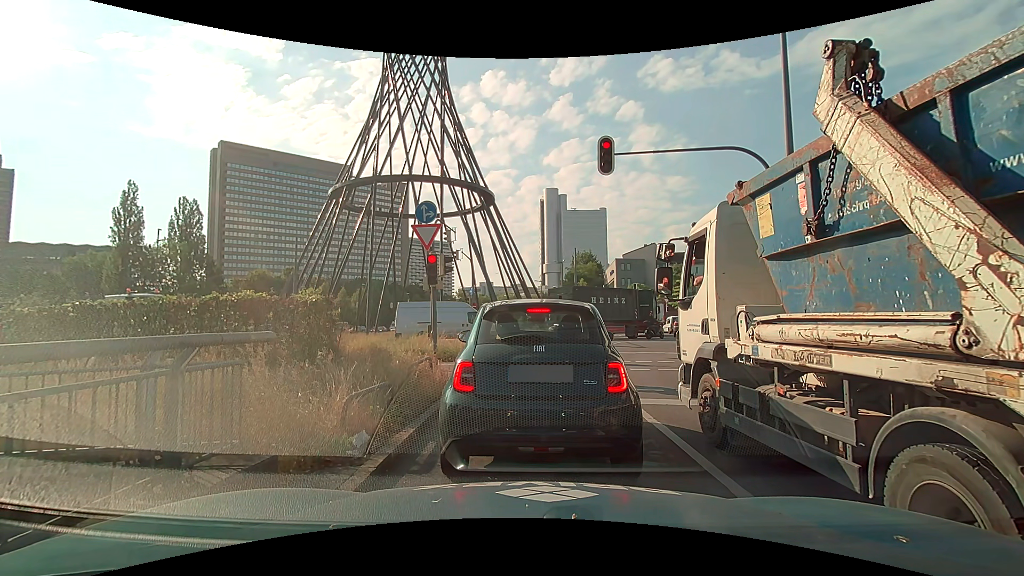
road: trunk_link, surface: asphalt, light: Day
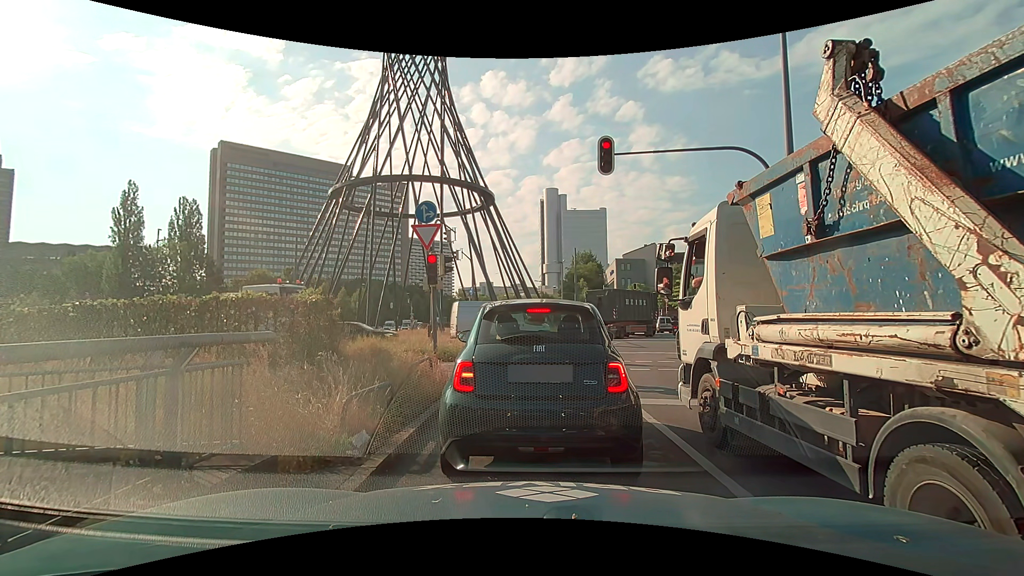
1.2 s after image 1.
(0.0, 0.0) m; 0°
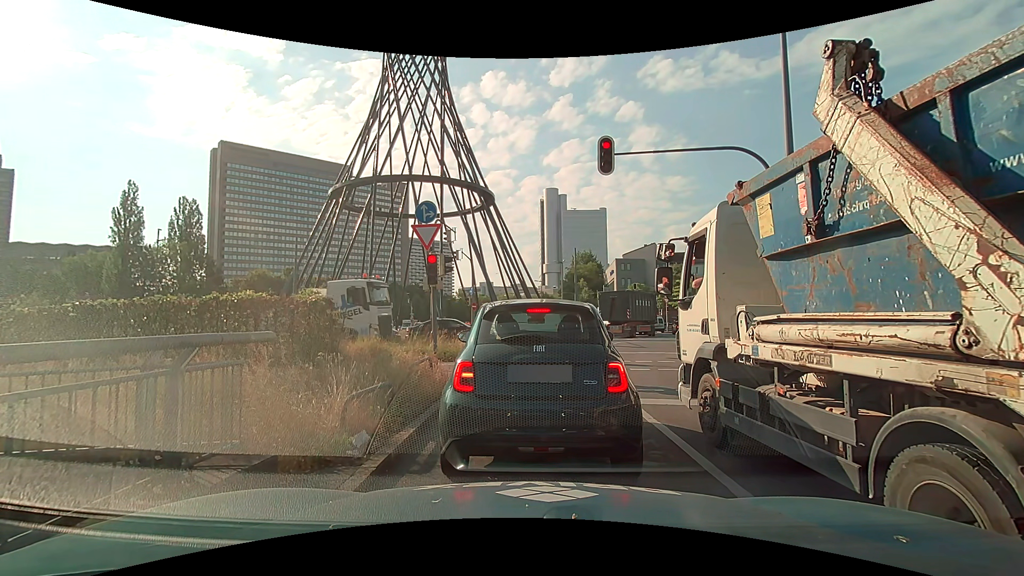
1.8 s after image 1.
(0.0, 0.0) m; 0°
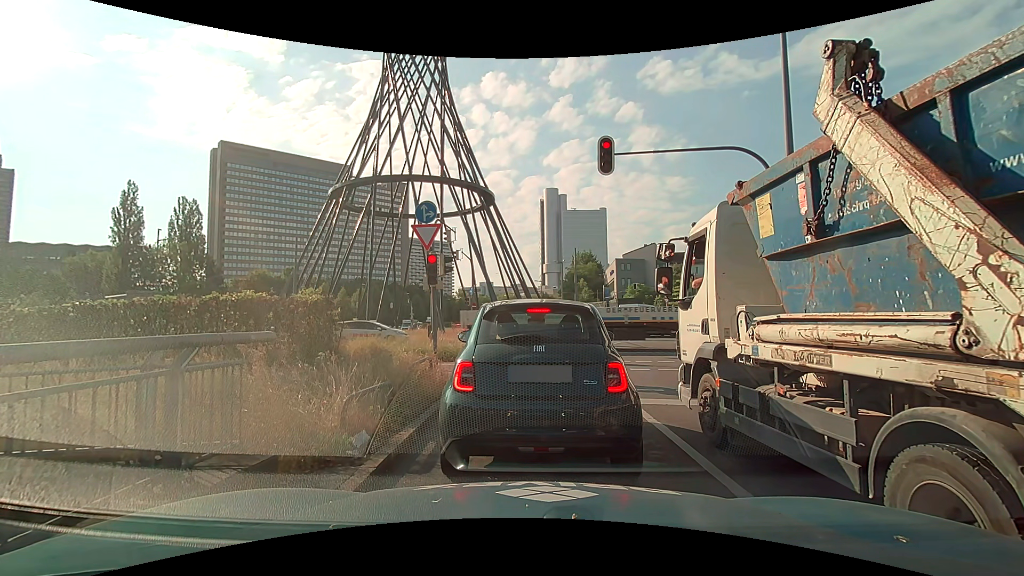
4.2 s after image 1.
(0.0, 0.0) m; 0°
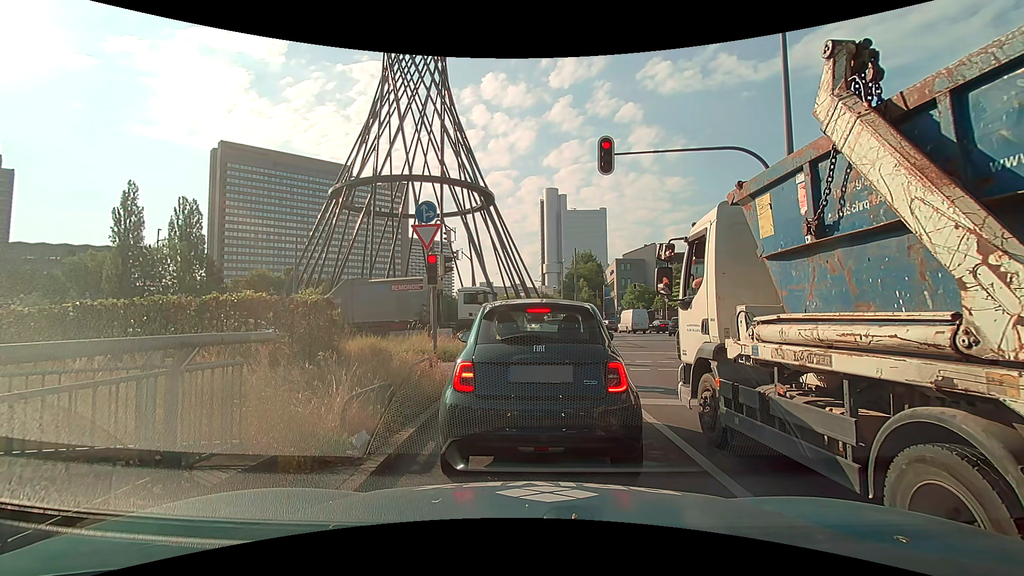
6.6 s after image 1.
(0.0, 0.0) m; 0°
(0, +10) (0, +20) (+2, +30) (+6, +39) (+10, +48) (+11, +58) (+9, +68) (+6, +78) (0, +86) (-9, +90) m
